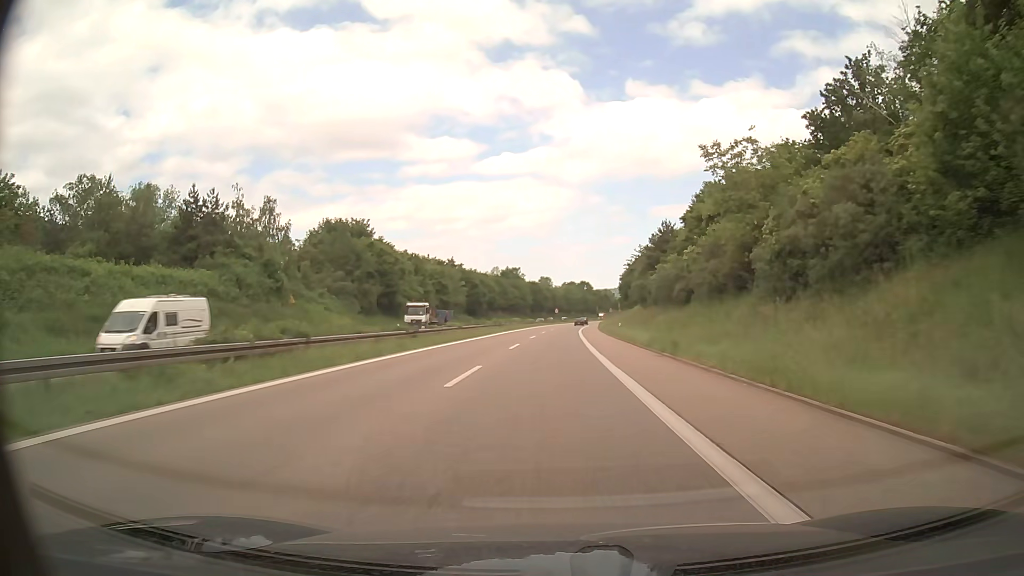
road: trunk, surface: asphalt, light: Day
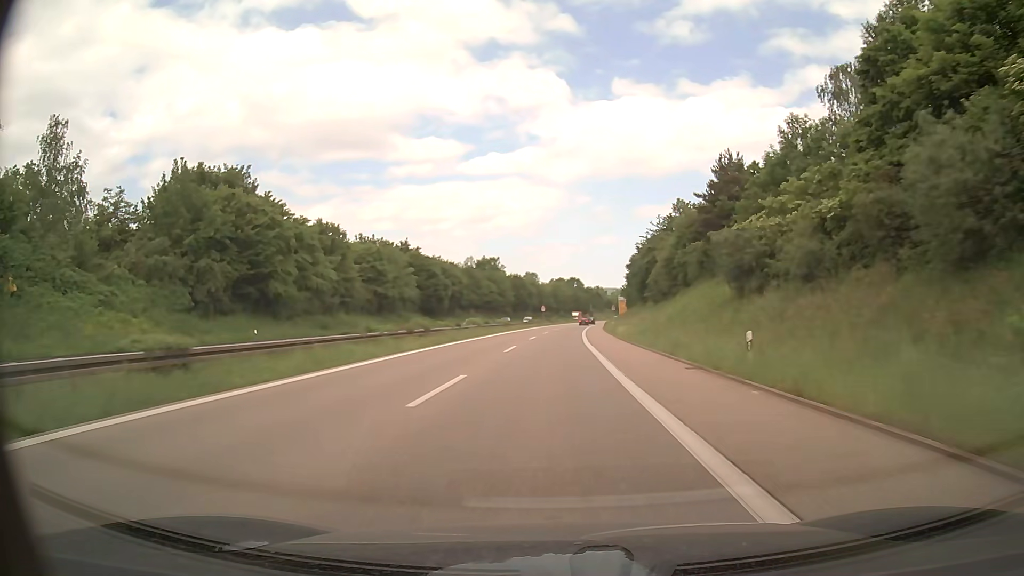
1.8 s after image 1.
(+0.5, +37.5) m; +1°
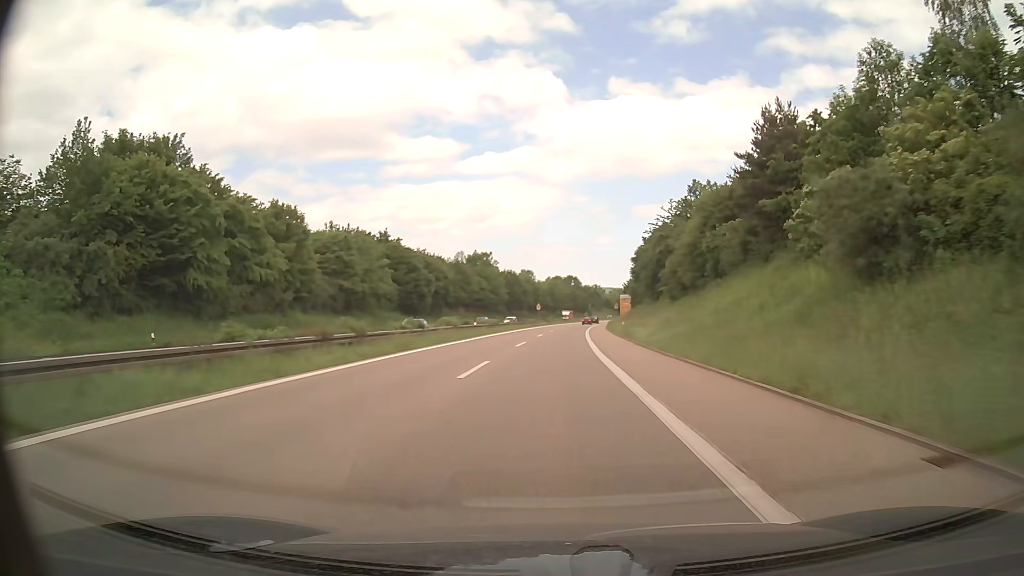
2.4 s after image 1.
(0.0, +12.5) m; 0°
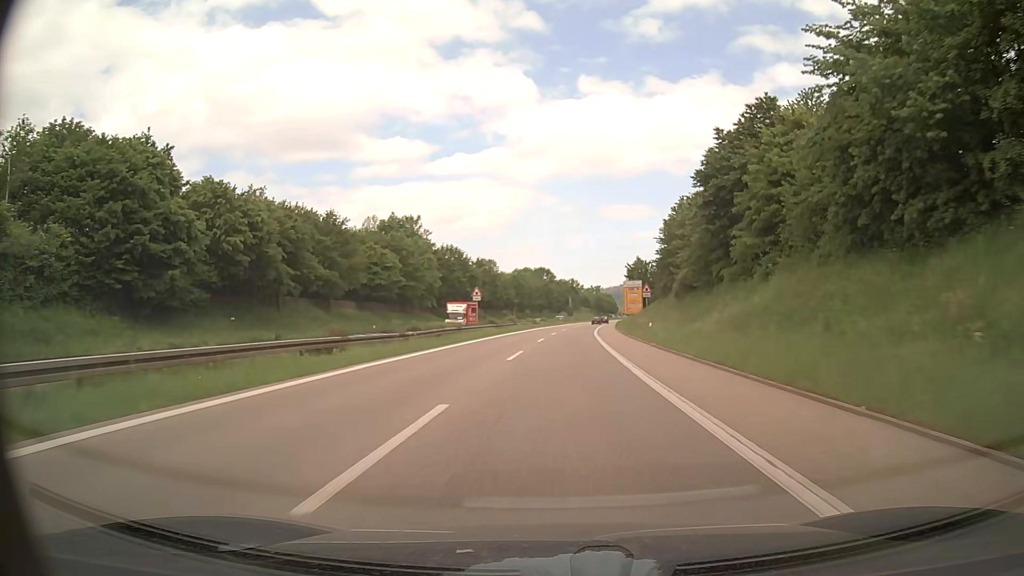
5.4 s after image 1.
(+1.2, +62.4) m; +3°
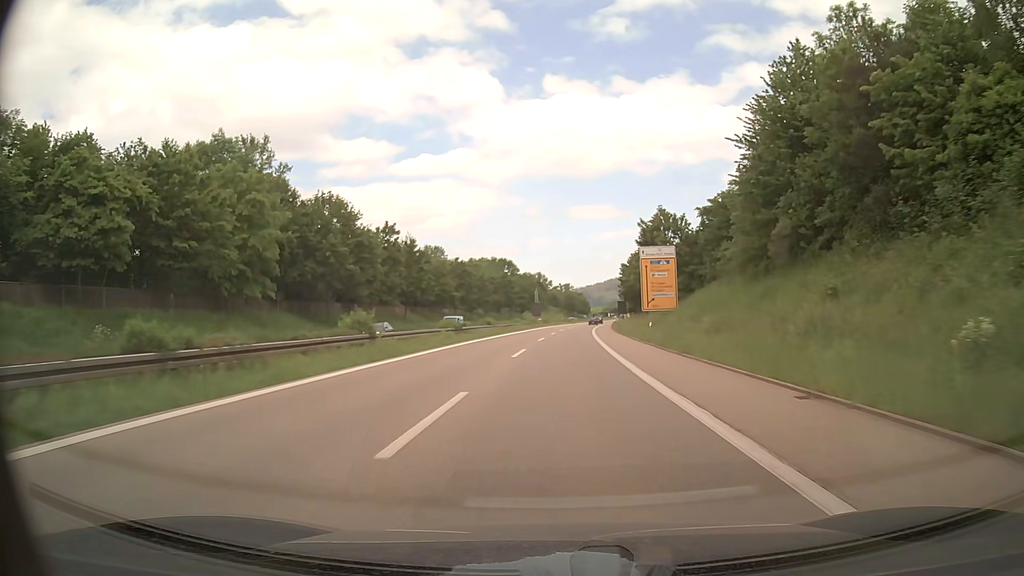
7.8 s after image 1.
(+1.0, +49.9) m; +3°
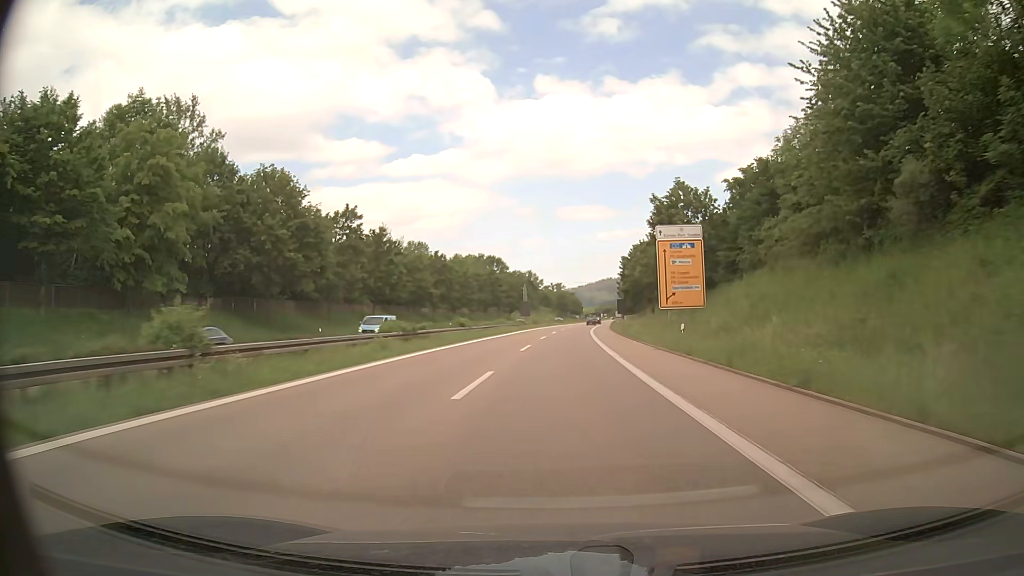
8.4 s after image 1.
(0.0, +12.5) m; +1°
(0, +10) (0, +20) (0, +30) (+1, +40) (+1, +50) (+2, +60) (+2, +70) (+3, +80) (+3, +90) (+4, +100) m
